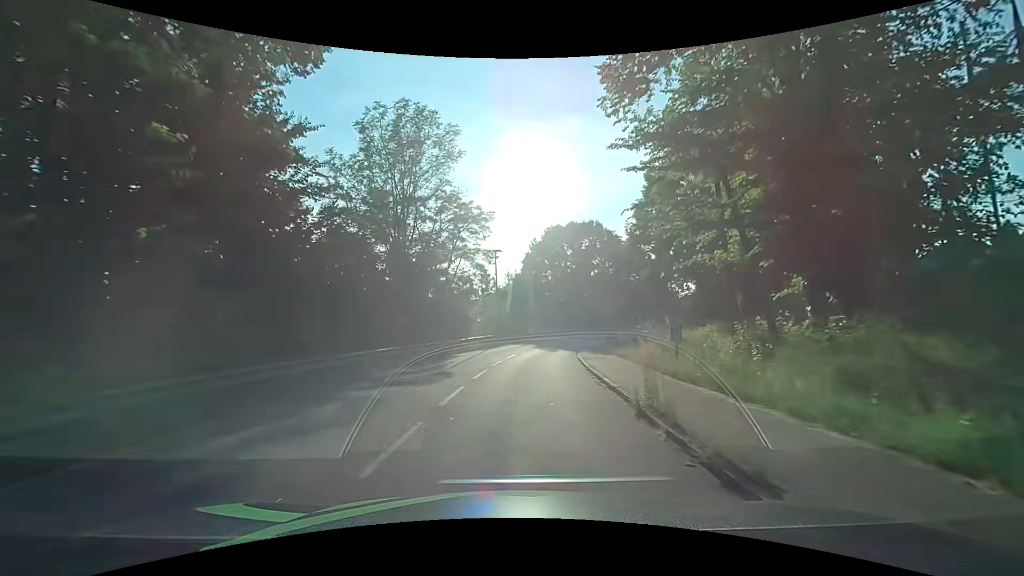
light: Day
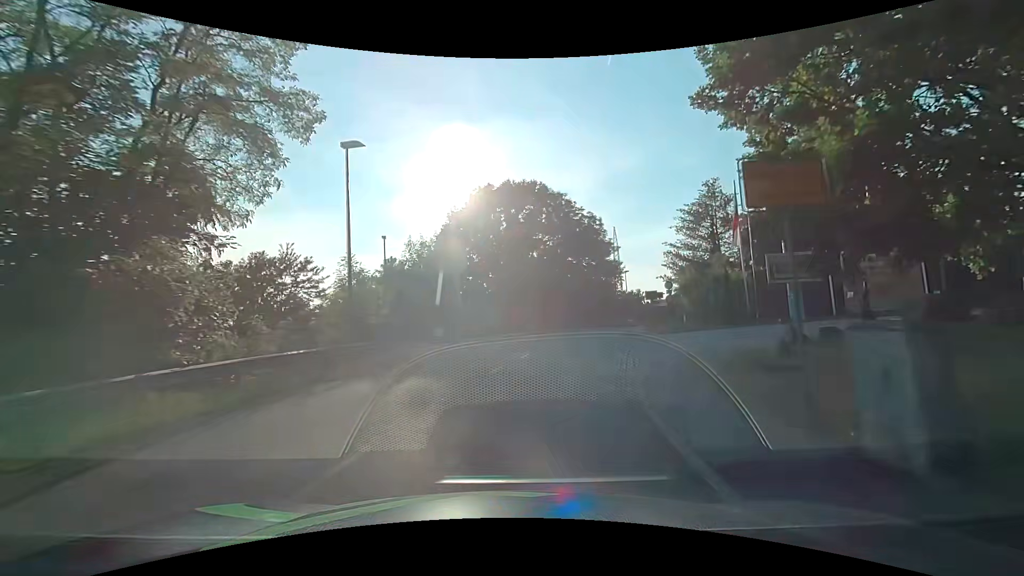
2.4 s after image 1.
(+1.8, +25.0) m; +9°
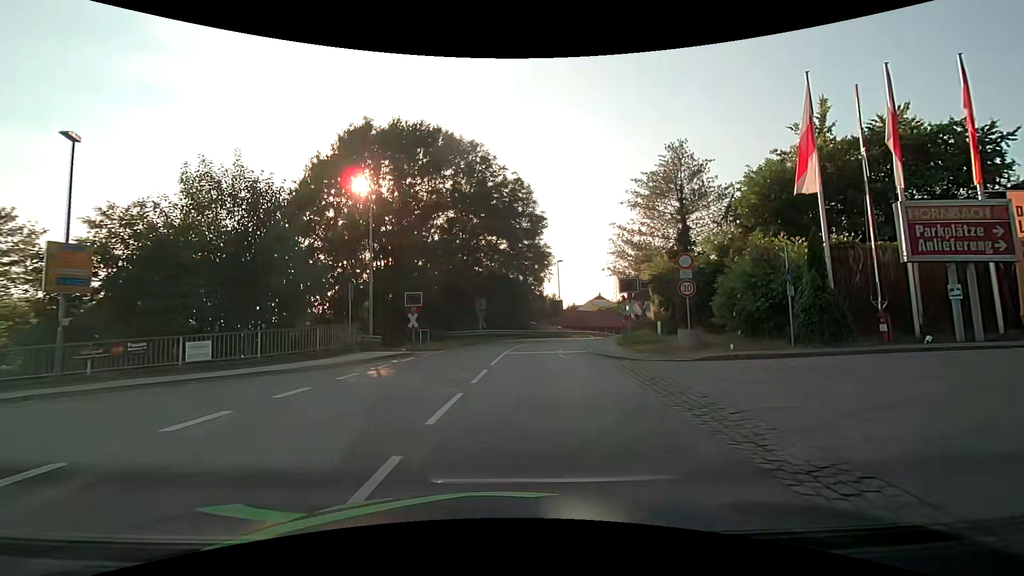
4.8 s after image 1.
(+1.5, +18.3) m; +10°
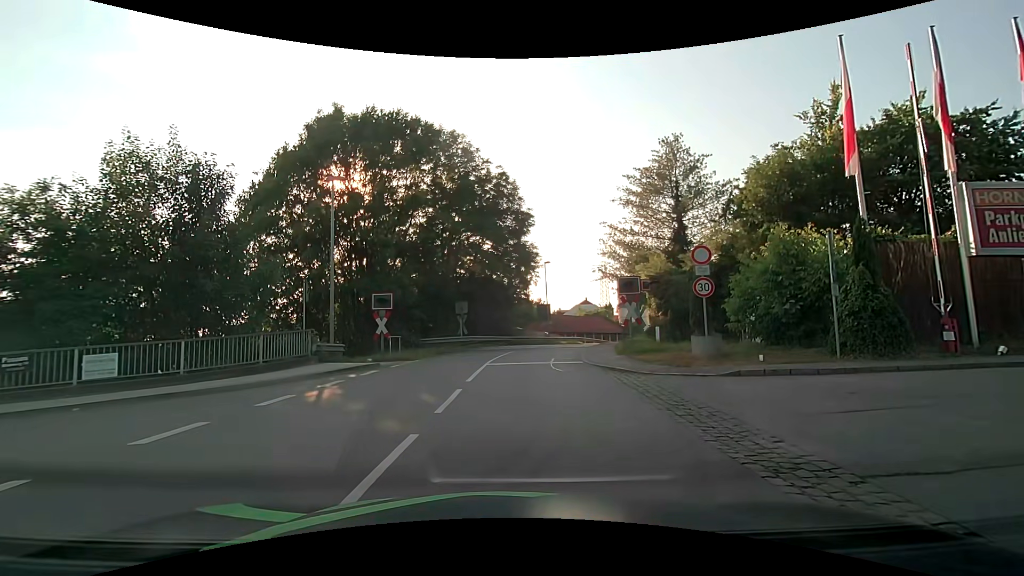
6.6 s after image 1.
(+0.1, +2.6) m; +3°
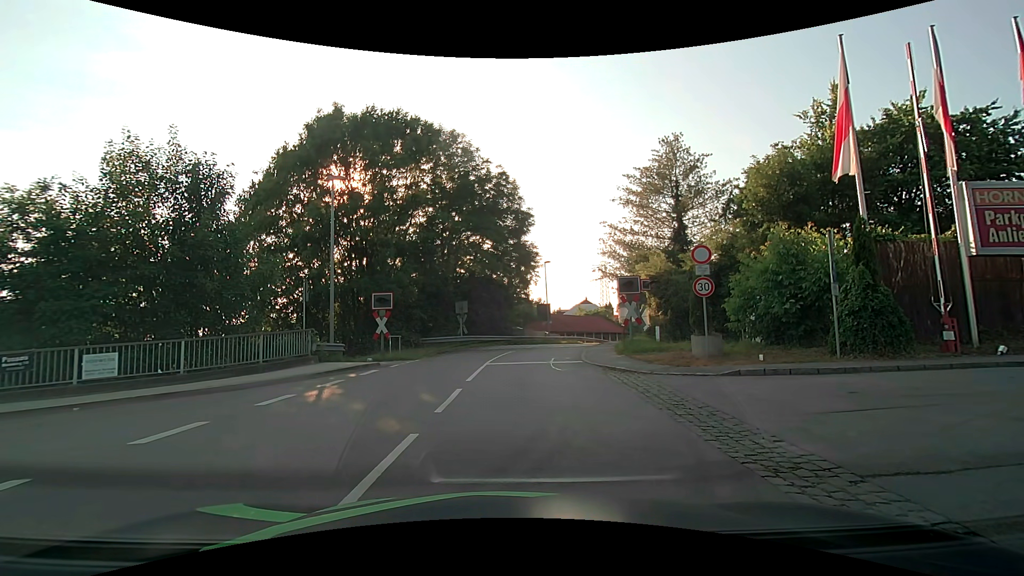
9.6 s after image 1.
(0.0, +0.1) m; 0°
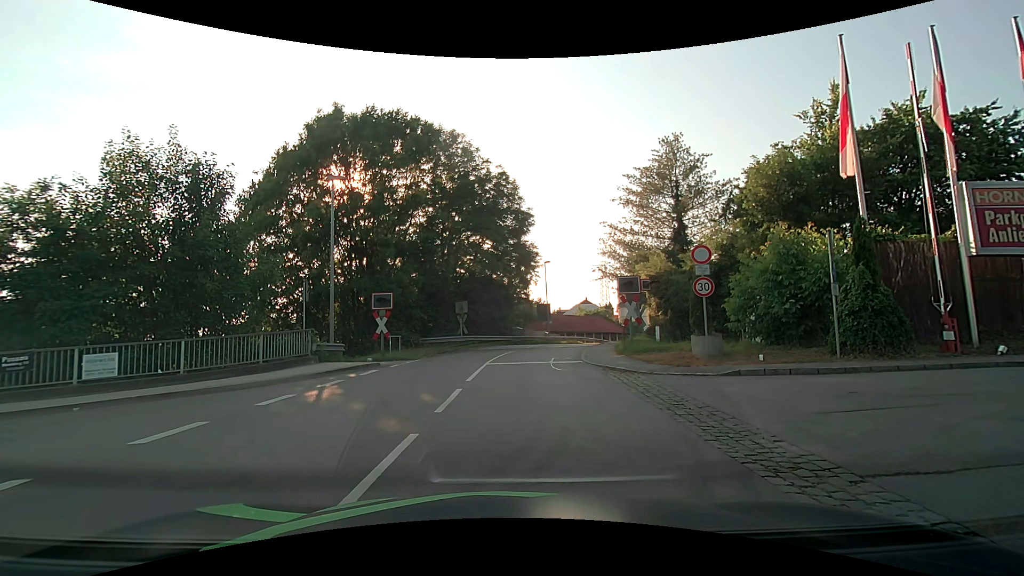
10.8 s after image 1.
(0.0, 0.0) m; 0°
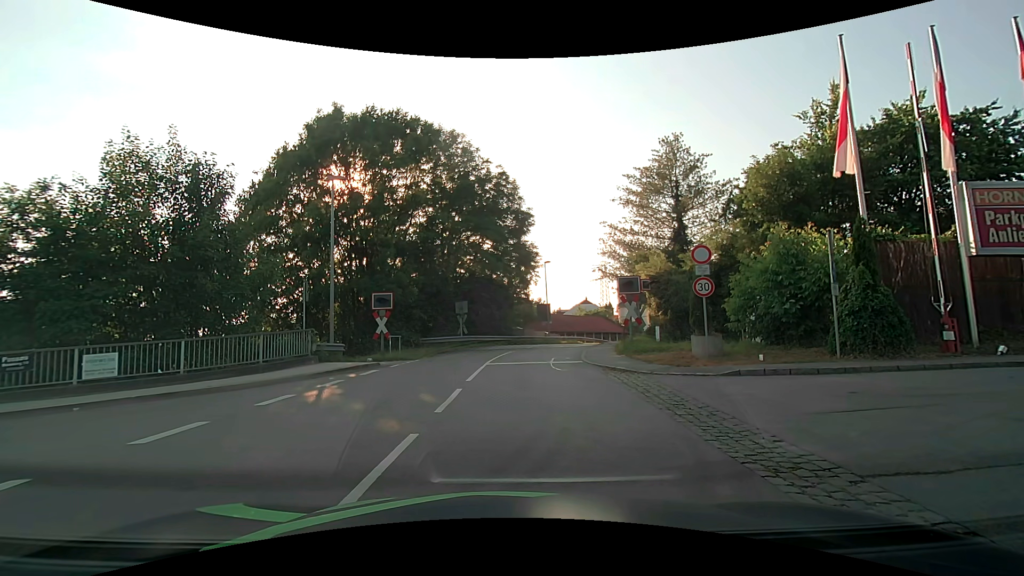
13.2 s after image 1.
(0.0, 0.0) m; 0°
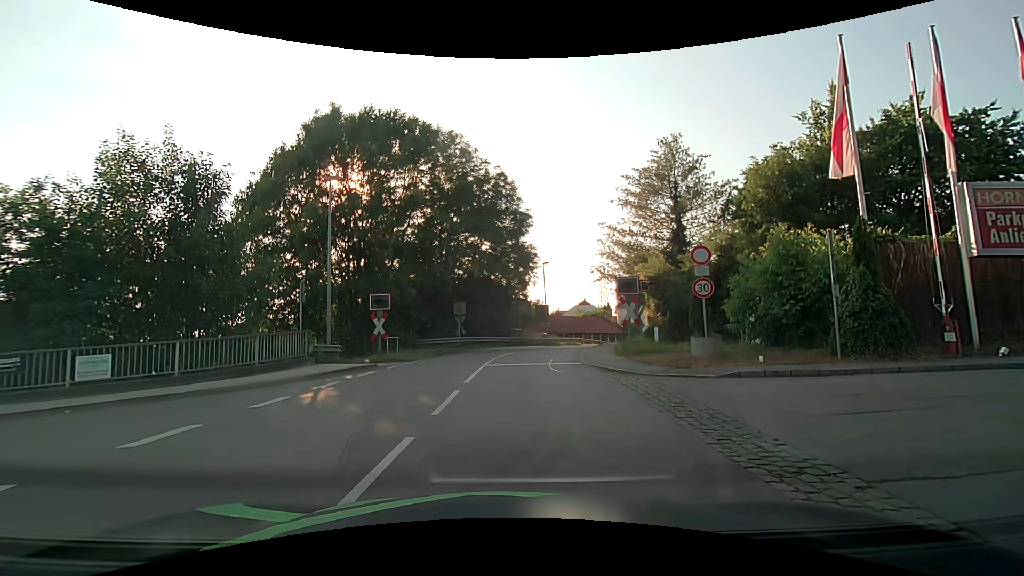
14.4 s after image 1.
(0.0, +0.1) m; 0°
